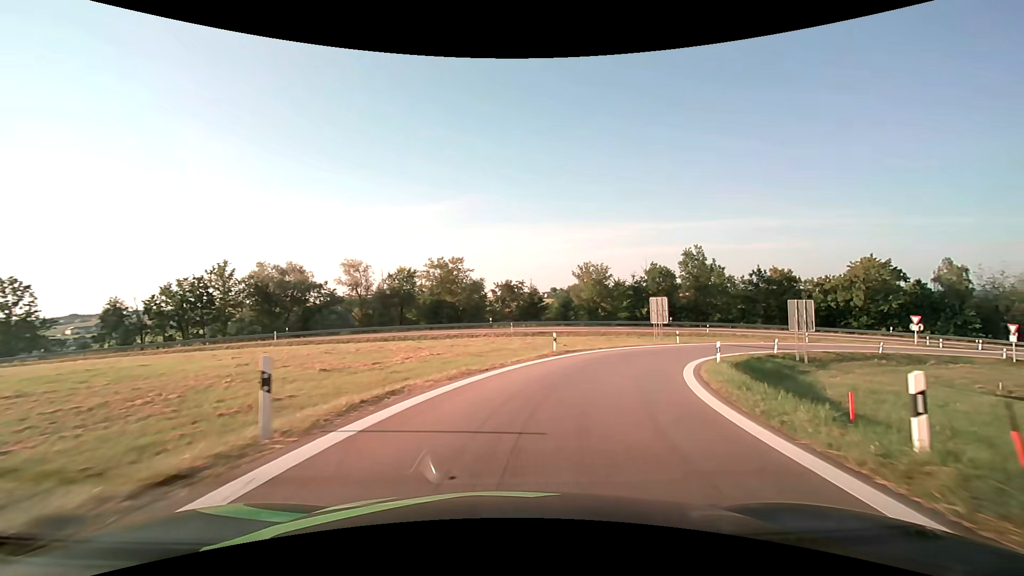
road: motorway_link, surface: asphalt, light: Day
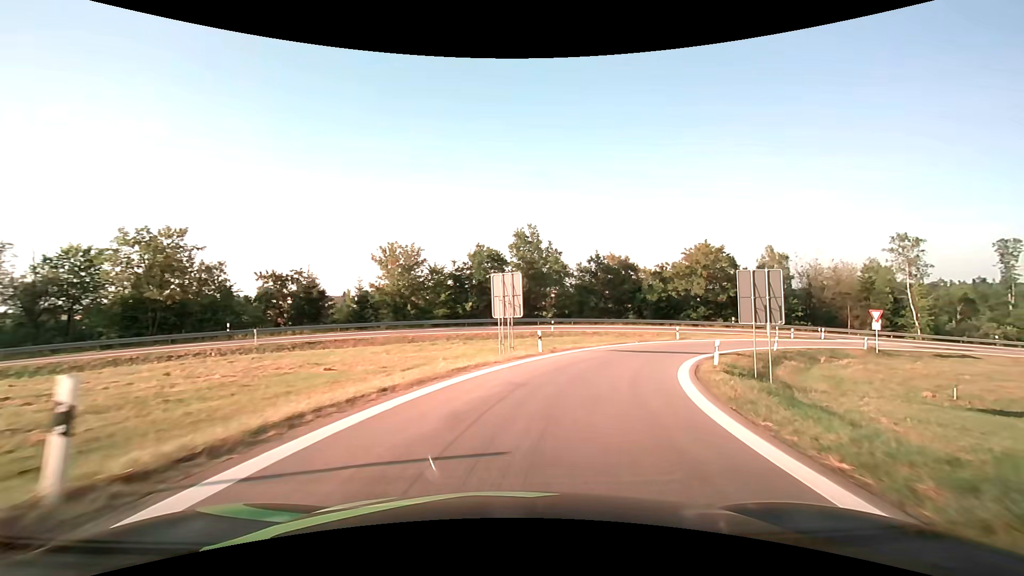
(+3.6, +19.3) m; +21°
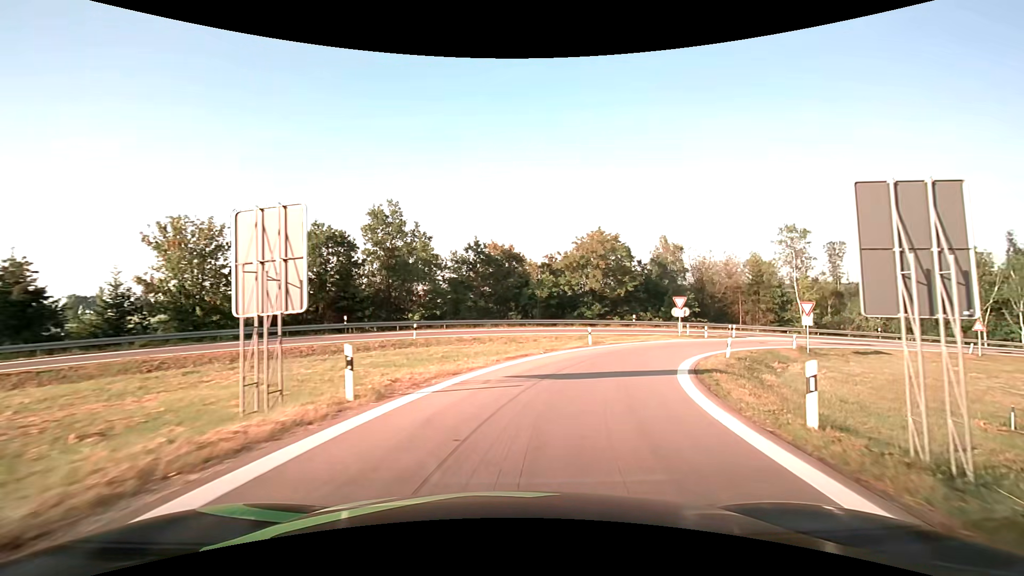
(+1.6, +13.2) m; +14°
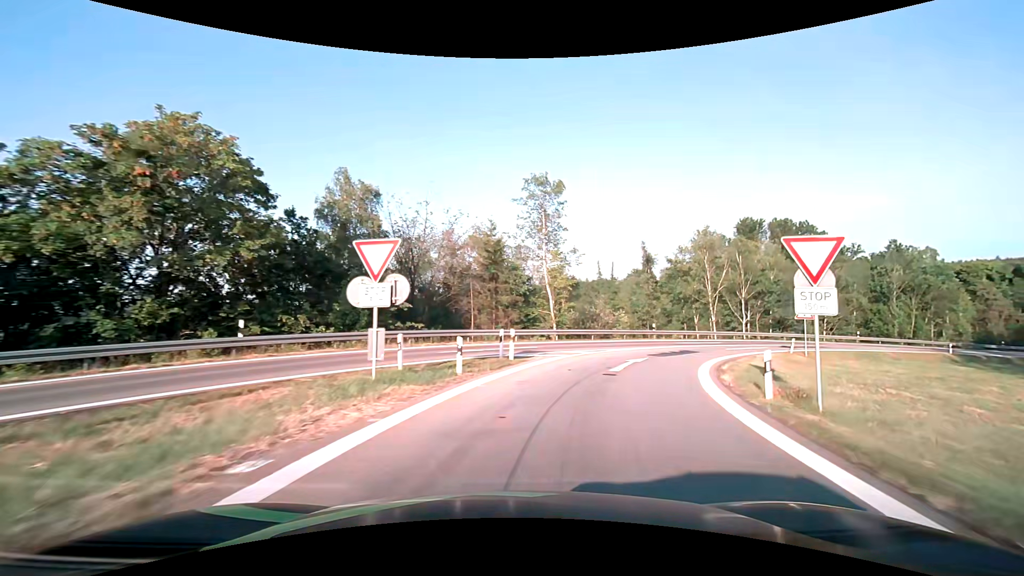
(+9.8, +31.3) m; +34°
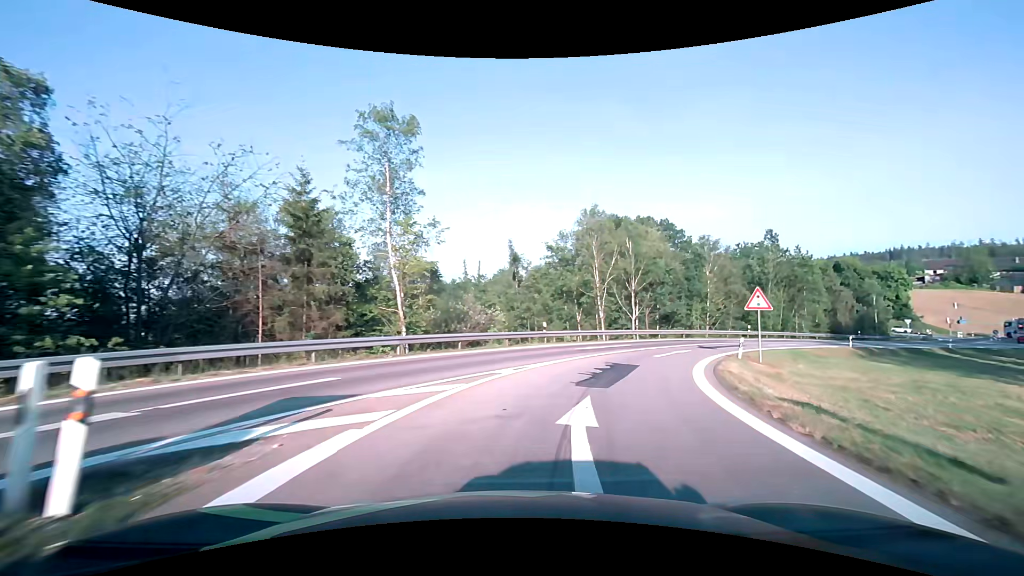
(+1.8, +13.4) m; +15°
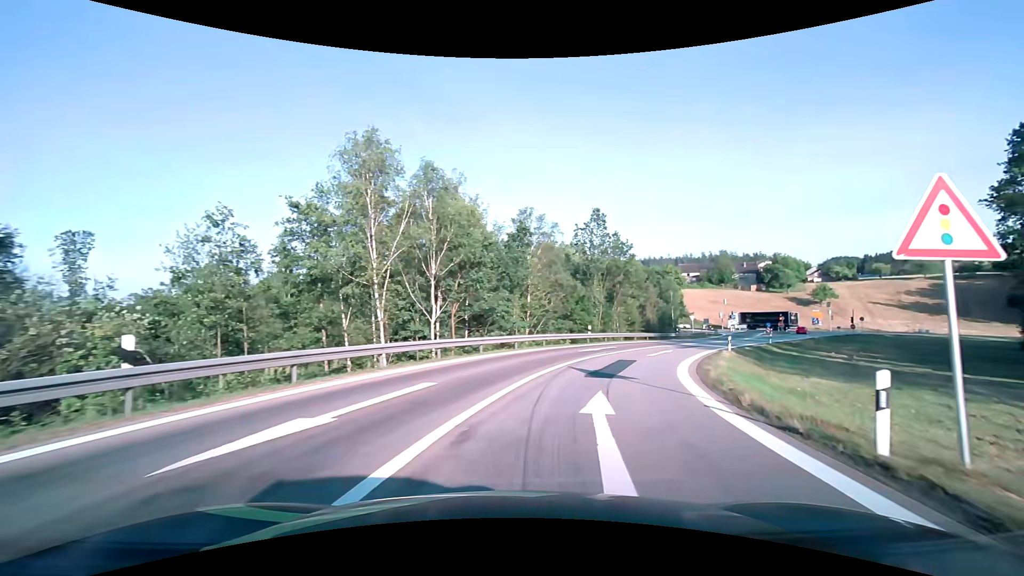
(+4.0, +19.7) m; +23°
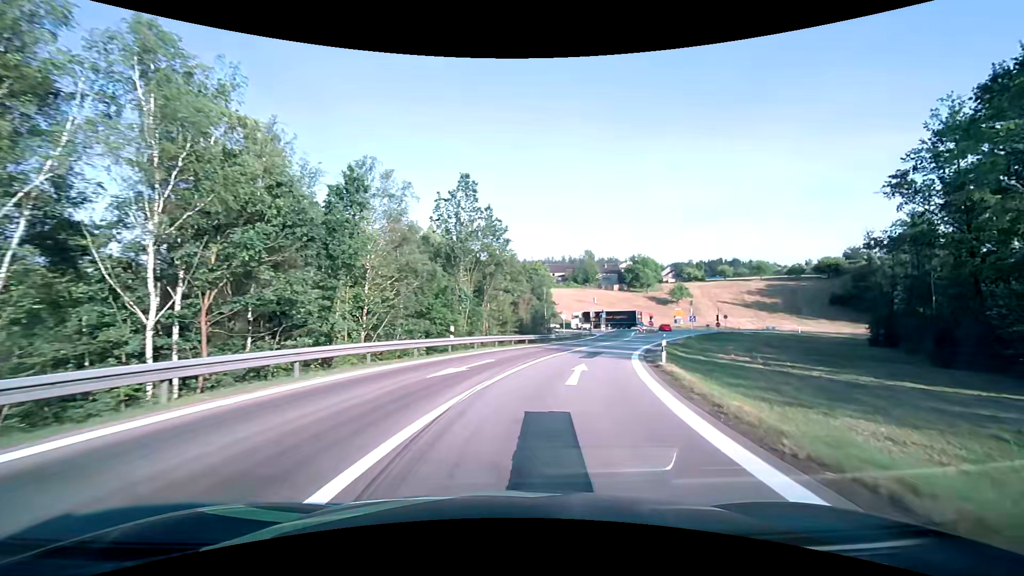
(+1.9, +13.1) m; +16°
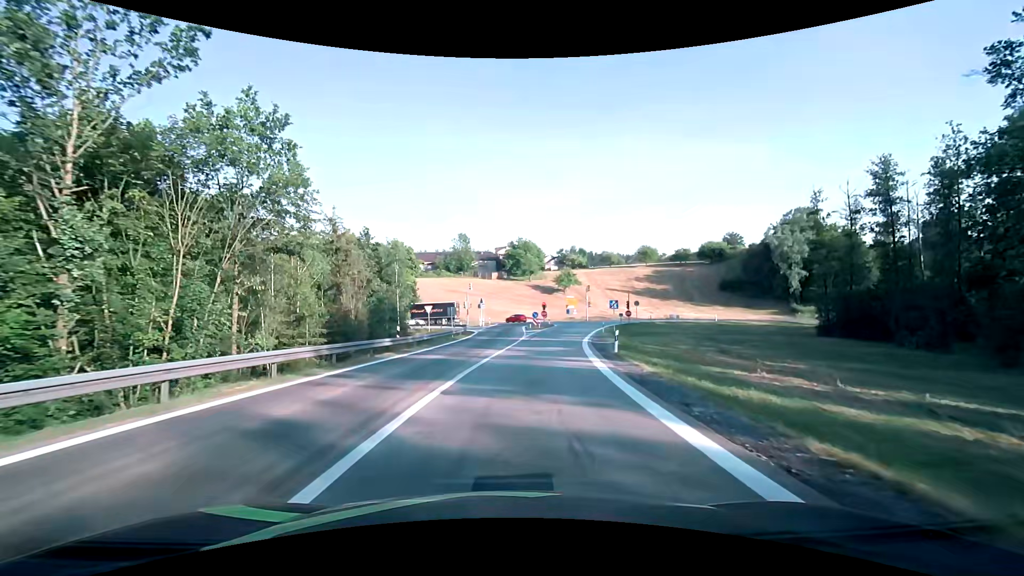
(+4.0, +25.5) m; +14°
(0, +10) (+1, +20) (+2, +30) (+3, +40) (+4, +50) (+6, +60) (+8, +69) (+8, +79) (+2, +87) (-8, +91) m
